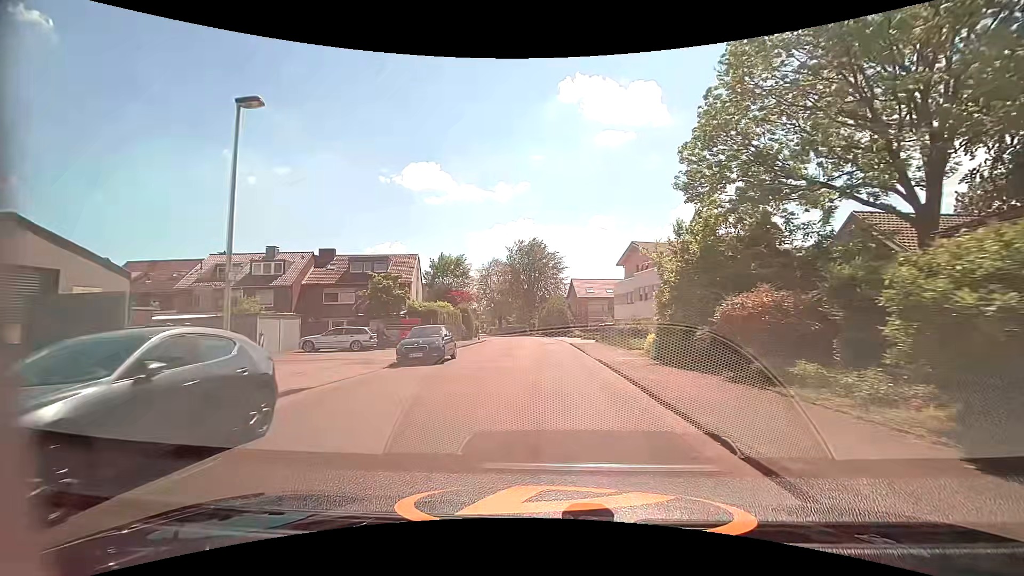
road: tertiary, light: Day
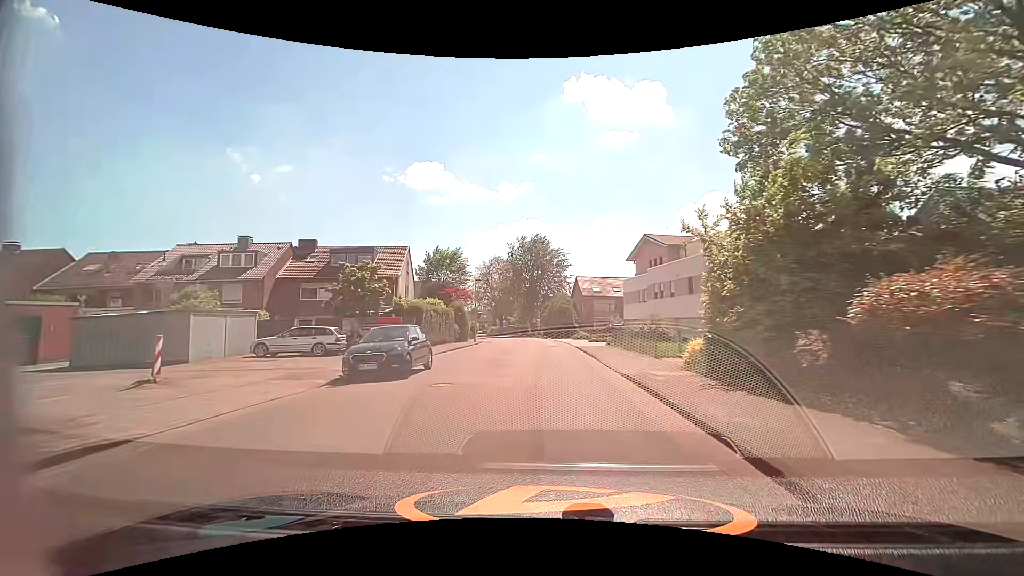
(0.0, +5.2) m; +1°
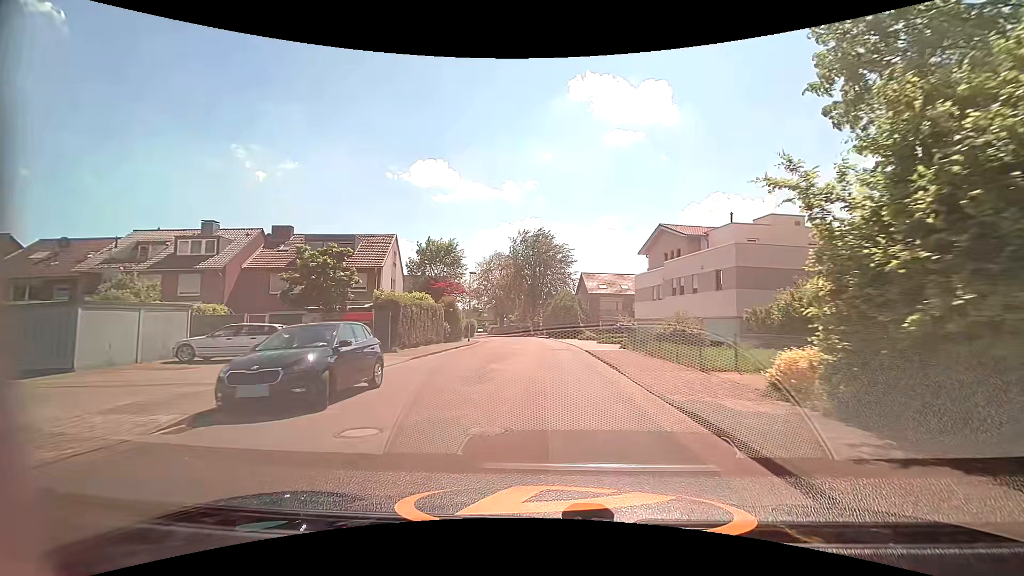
(-0.1, +5.3) m; -1°
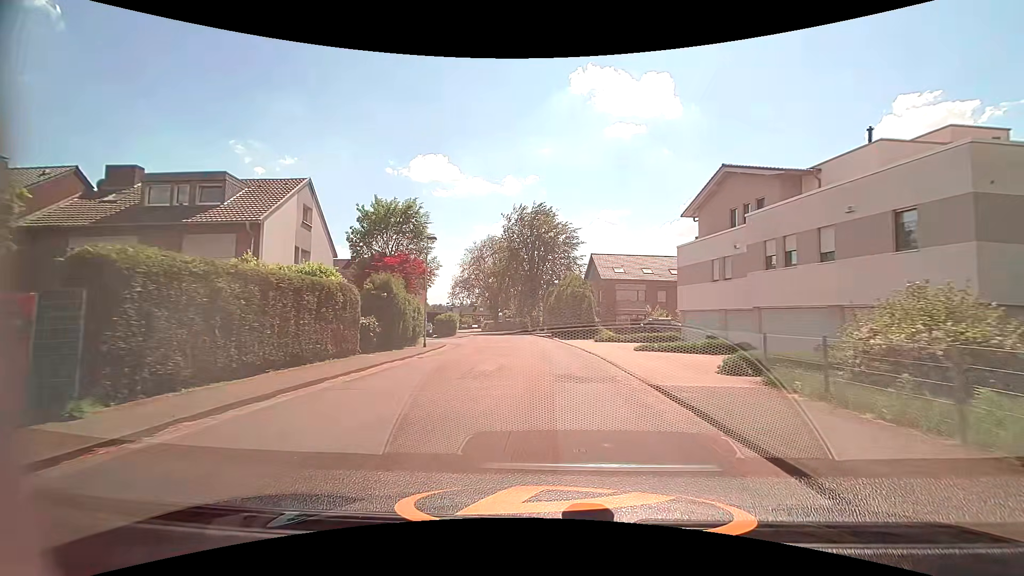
(+0.2, +16.3) m; 0°
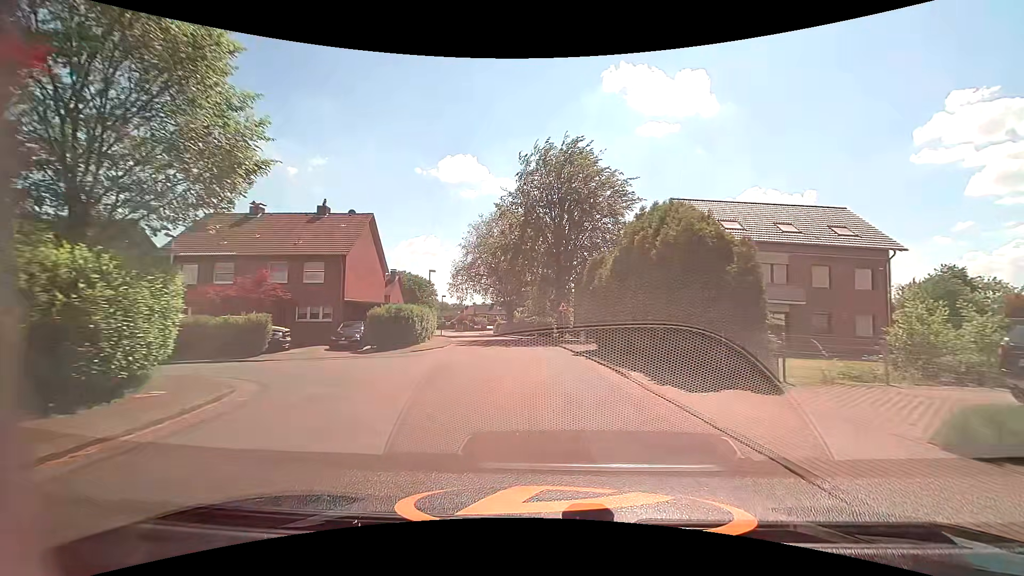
(-0.5, +28.2) m; -3°
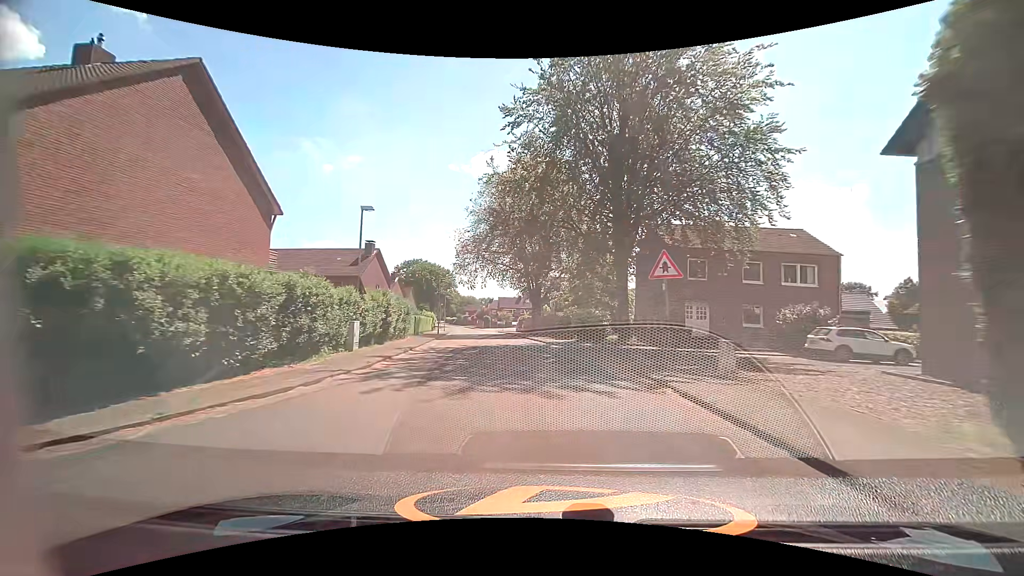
(-0.8, +23.0) m; -3°
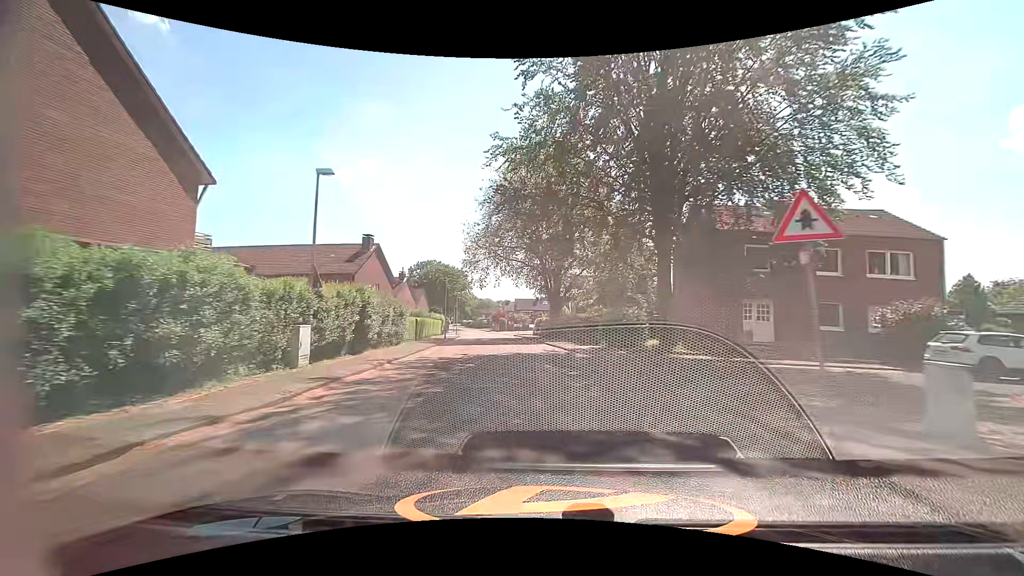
(-0.1, +6.0) m; -2°
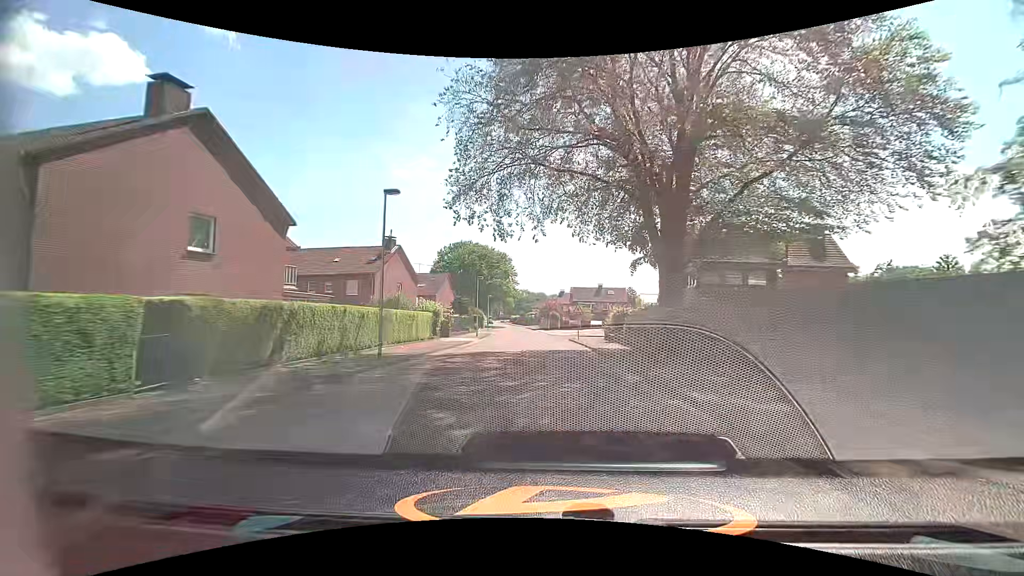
(-1.5, +31.4) m; -6°
(0, +10) (0, +20) (0, +30) (-1, +40) (-1, +50) (-2, +60) (-2, +70) (-3, +80) (-4, +90) (-6, +100) m
